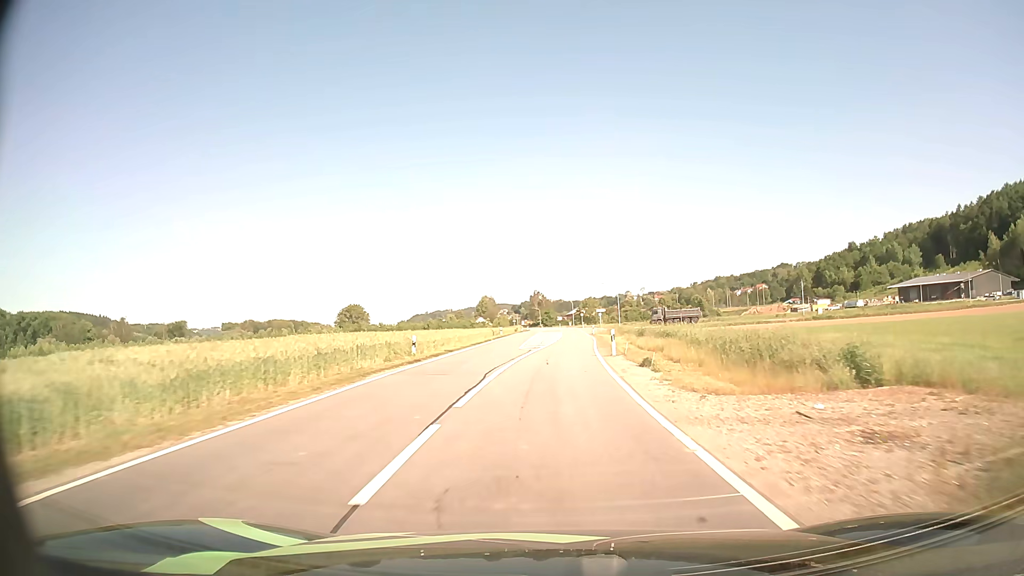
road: secondary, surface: asphalt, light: Day
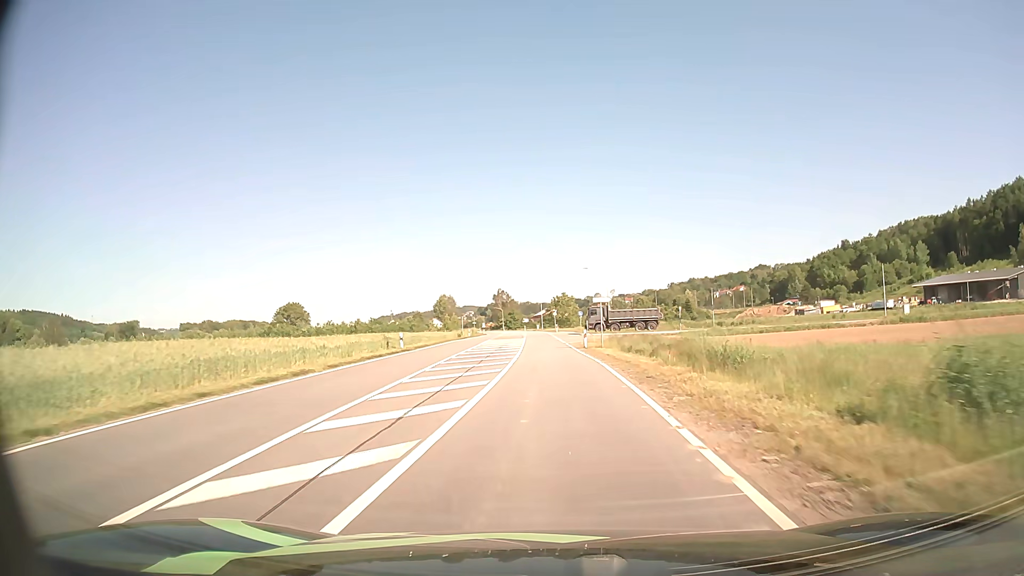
(+1.0, +38.5) m; +3°
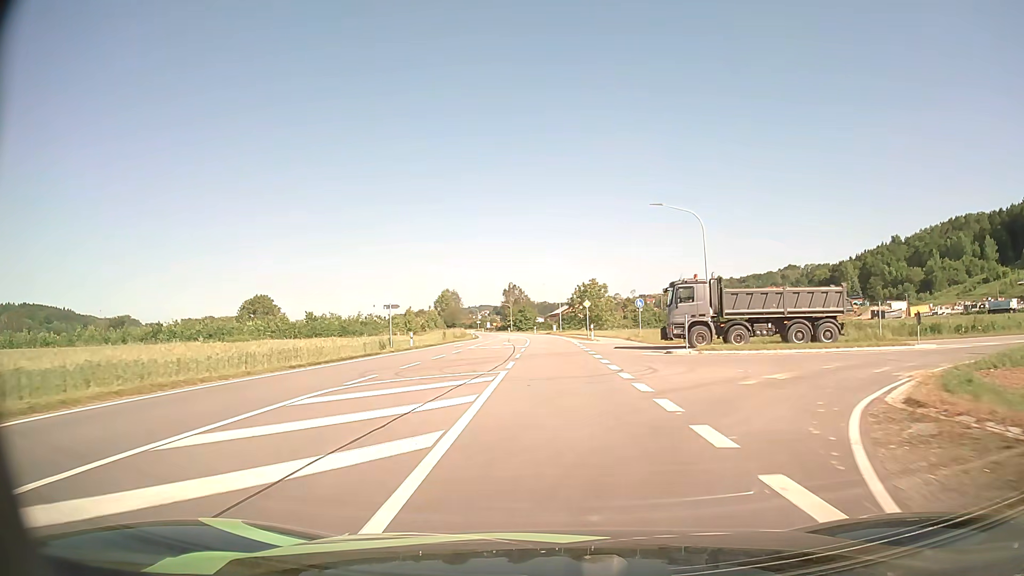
(-0.6, +46.7) m; -1°
